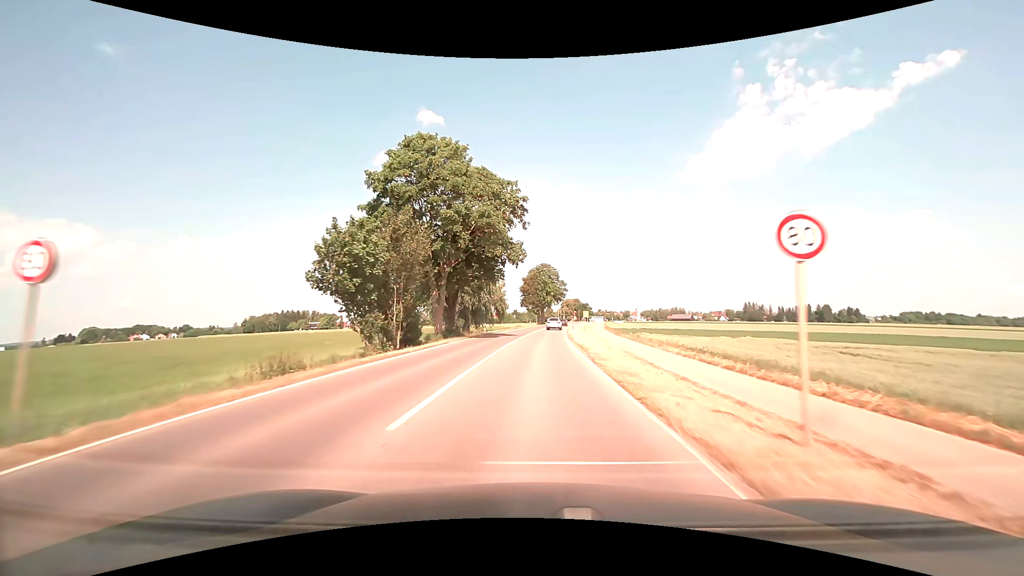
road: tertiary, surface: asphalt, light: Day
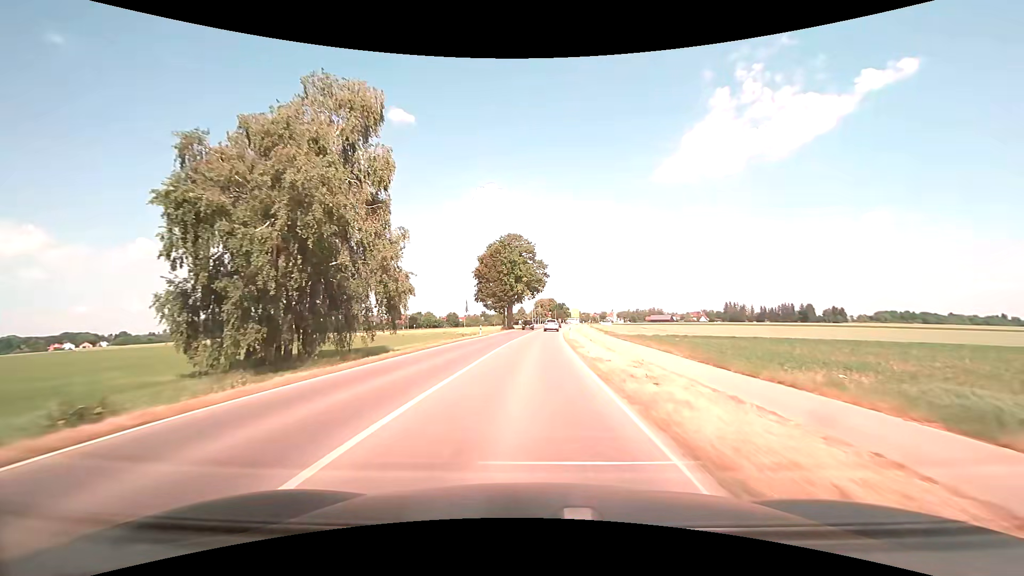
(+1.5, +49.4) m; +3°
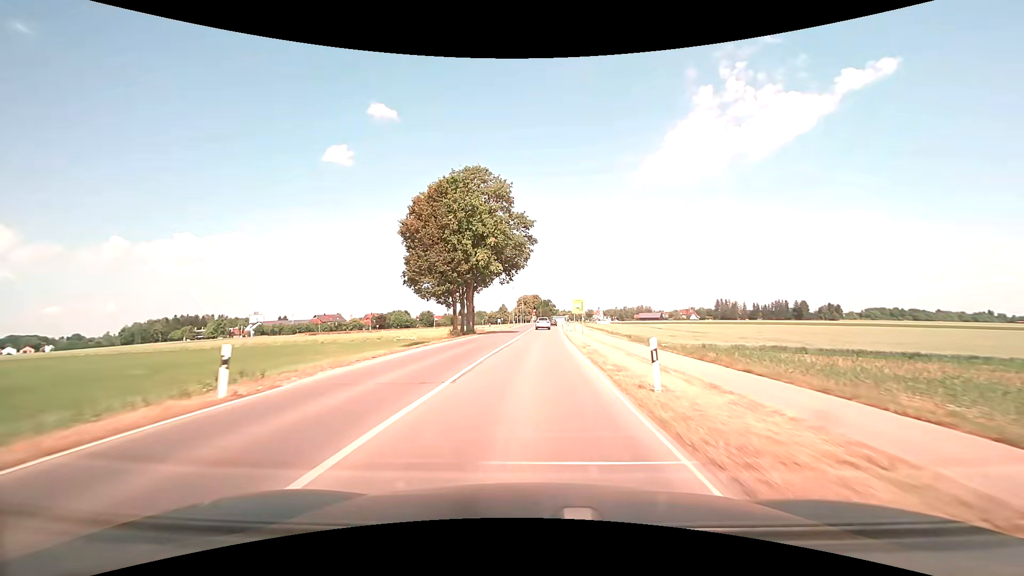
(+0.7, +37.2) m; +2°
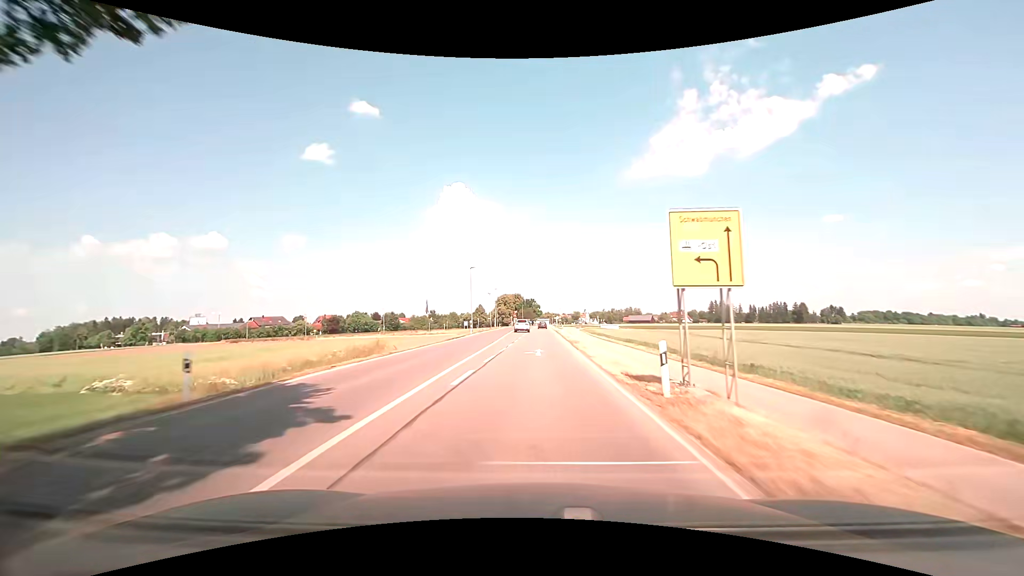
(+1.0, +49.1) m; +2°
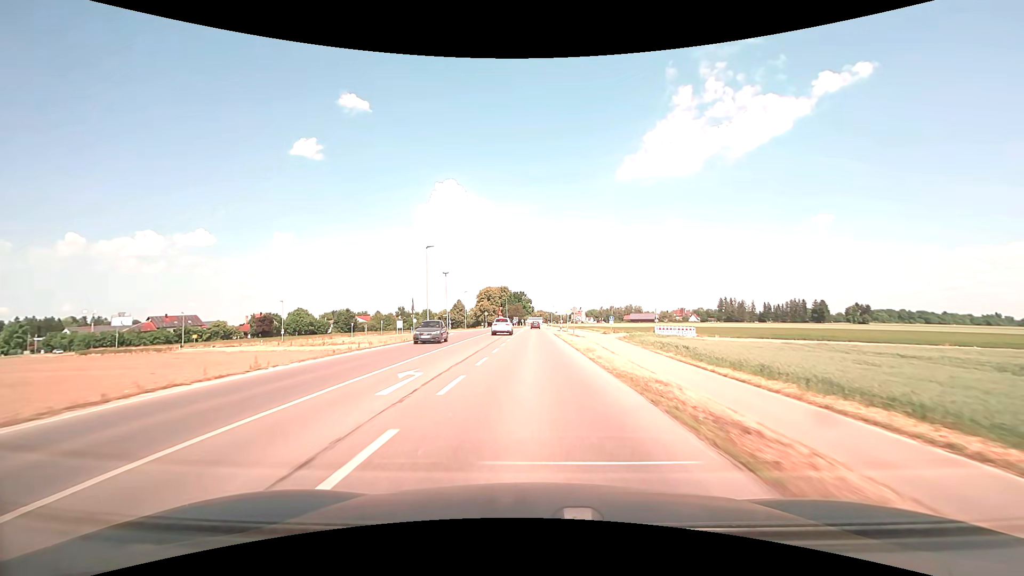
(+0.7, +61.3) m; +1°
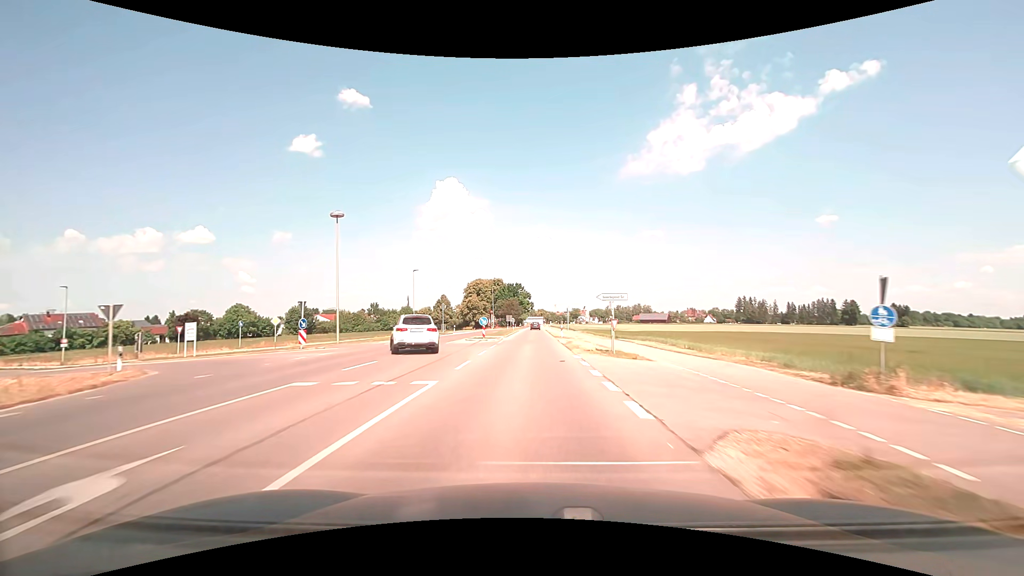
(+0.1, +48.4) m; 0°
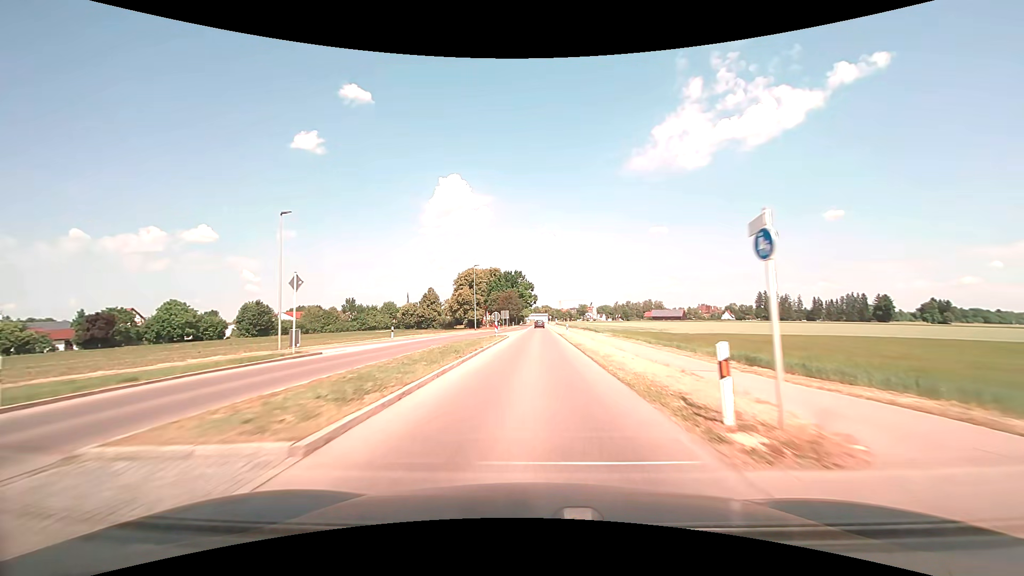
(-0.2, +36.1) m; 0°
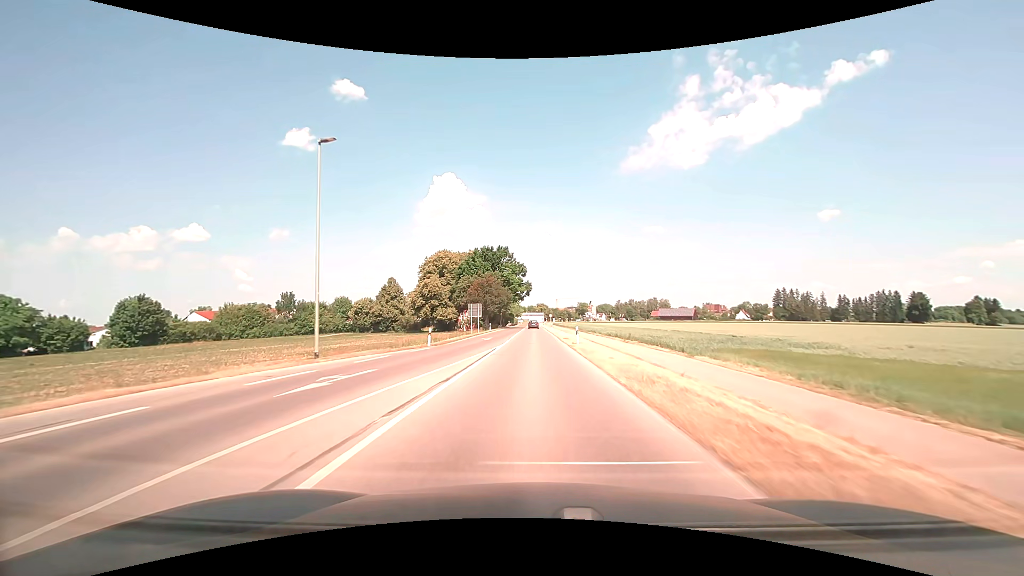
(+0.2, +47.3) m; 0°
(0, +10) (0, +20) (0, +30) (0, +40) (0, +50) (0, +60) (0, +70) (0, +80) (0, +90) (0, +100) m
